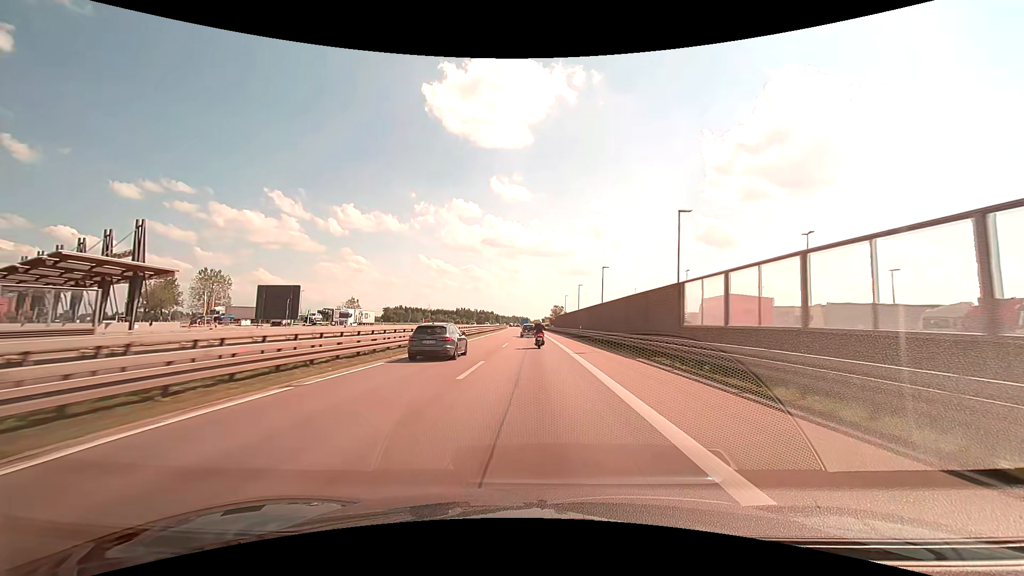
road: motorway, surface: asphalt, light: Day
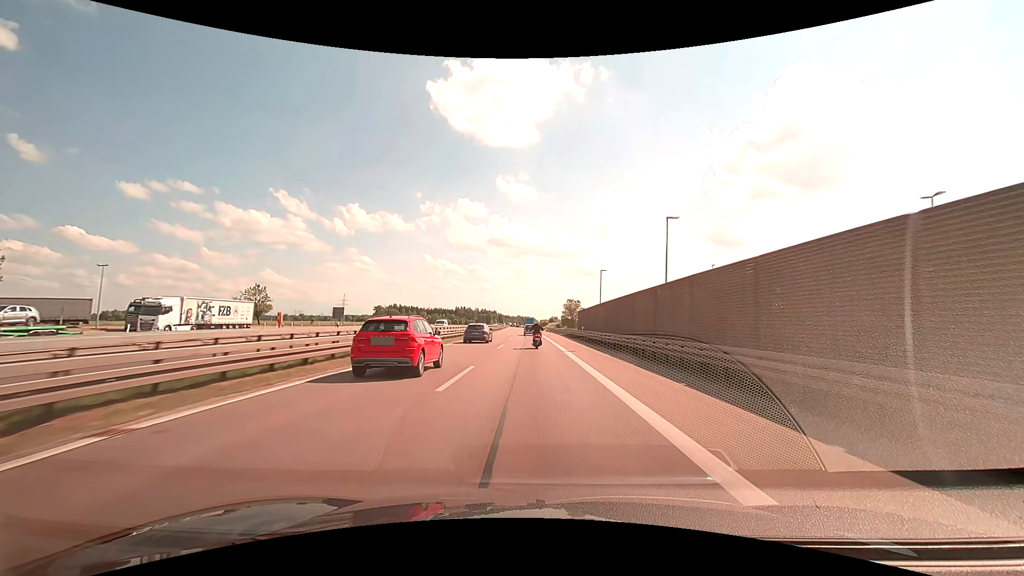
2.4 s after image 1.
(-0.5, +56.4) m; -1°
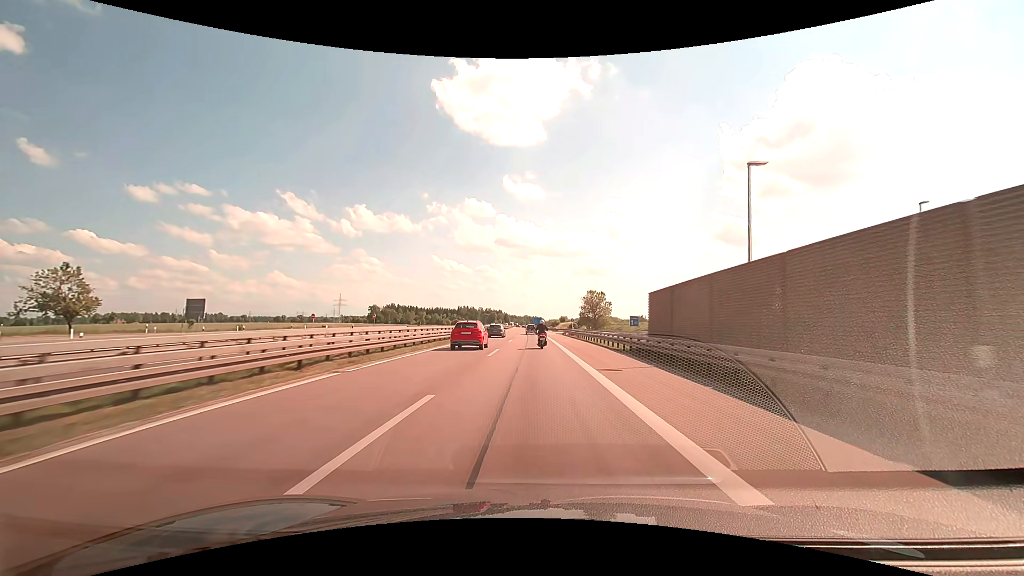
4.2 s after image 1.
(-0.4, +42.6) m; -1°
(0, +10) (0, +20) (0, +30) (0, +40) (0, +50) (0, +60) (-1, +70) (-1, +80) (-1, +90) (-1, +100) m
